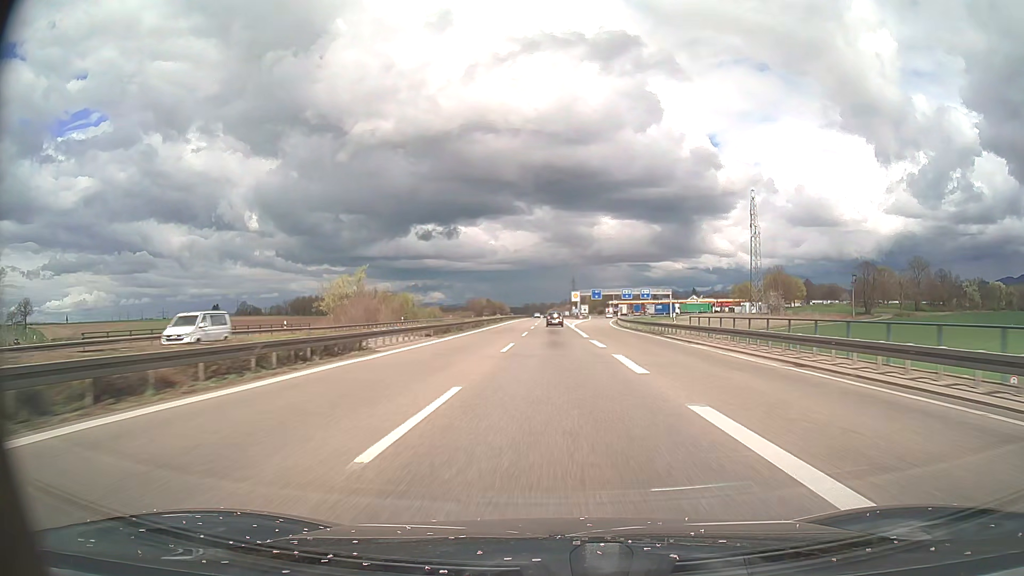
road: motorway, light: Day
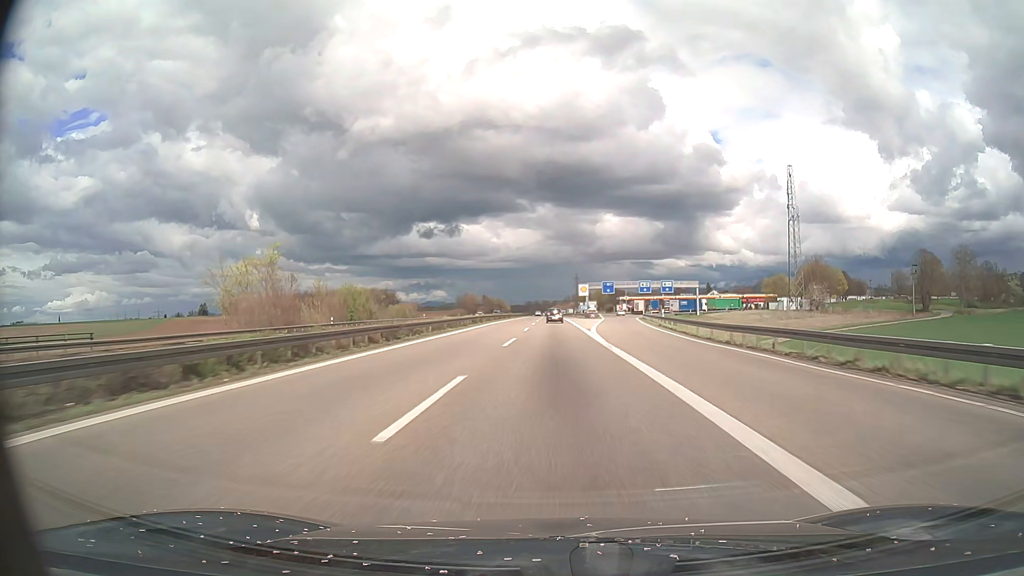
(0.0, +34.9) m; 0°
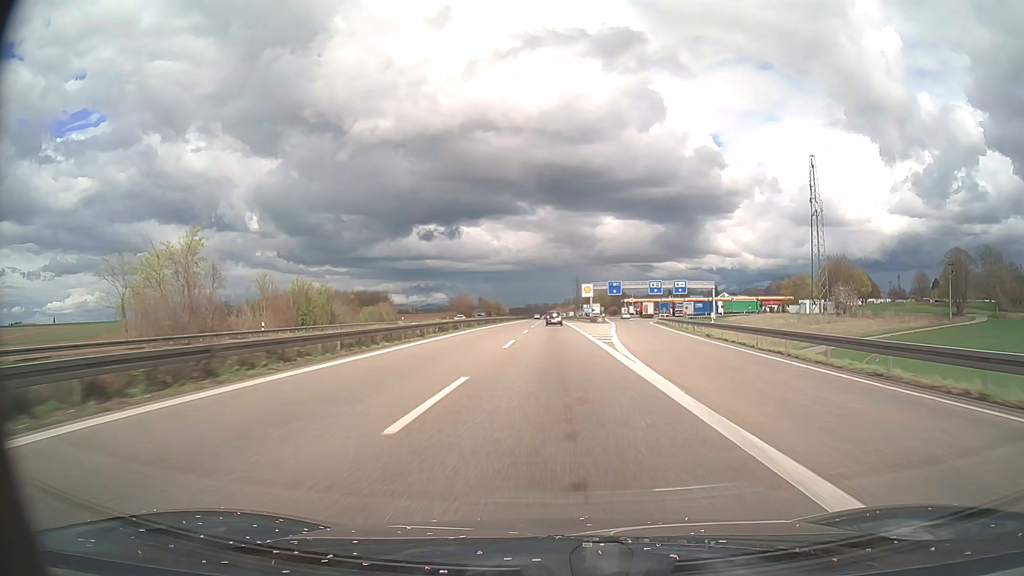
(0.0, +17.4) m; 0°
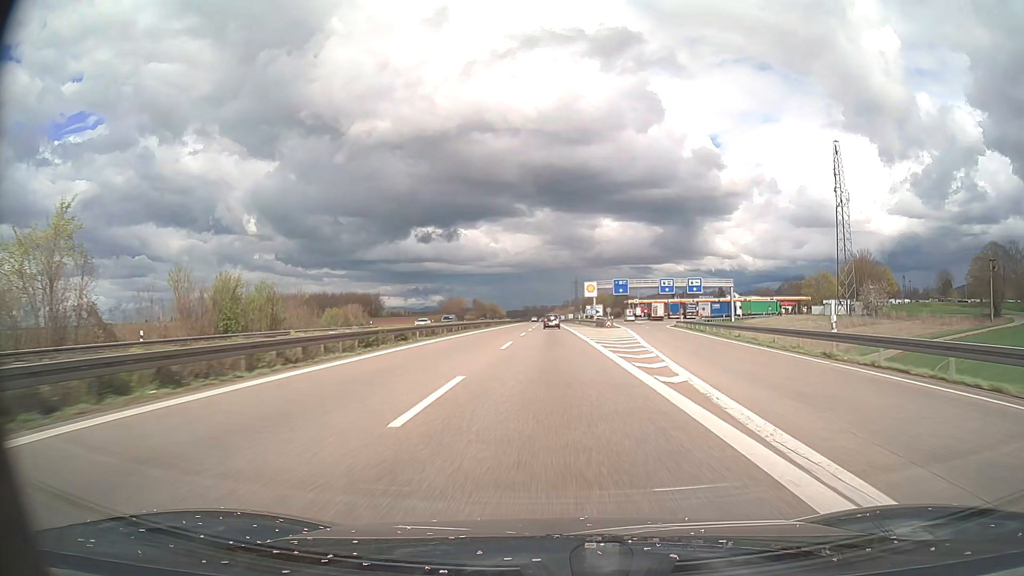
(0.0, +17.4) m; 0°
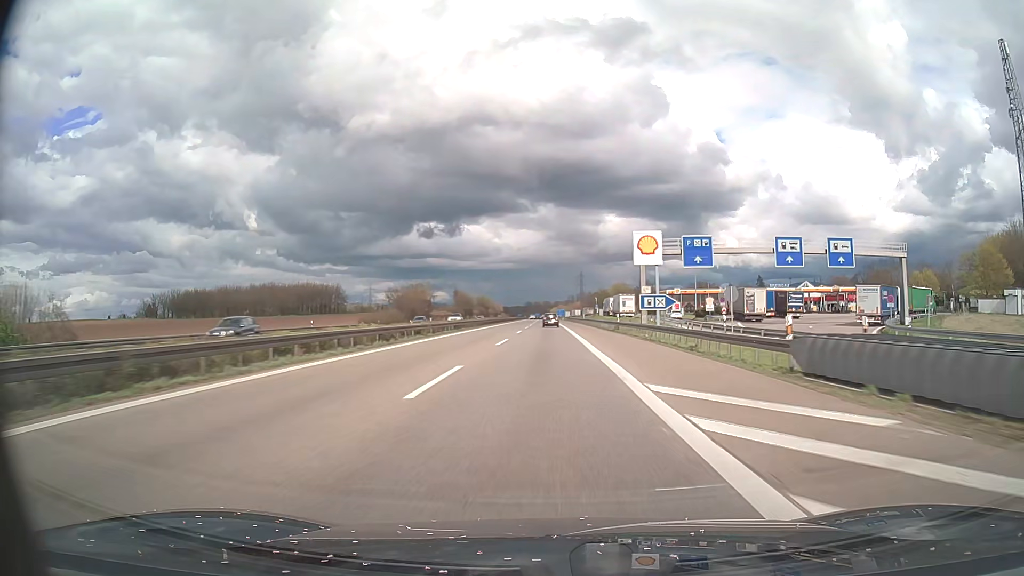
(-0.1, +69.6) m; 0°
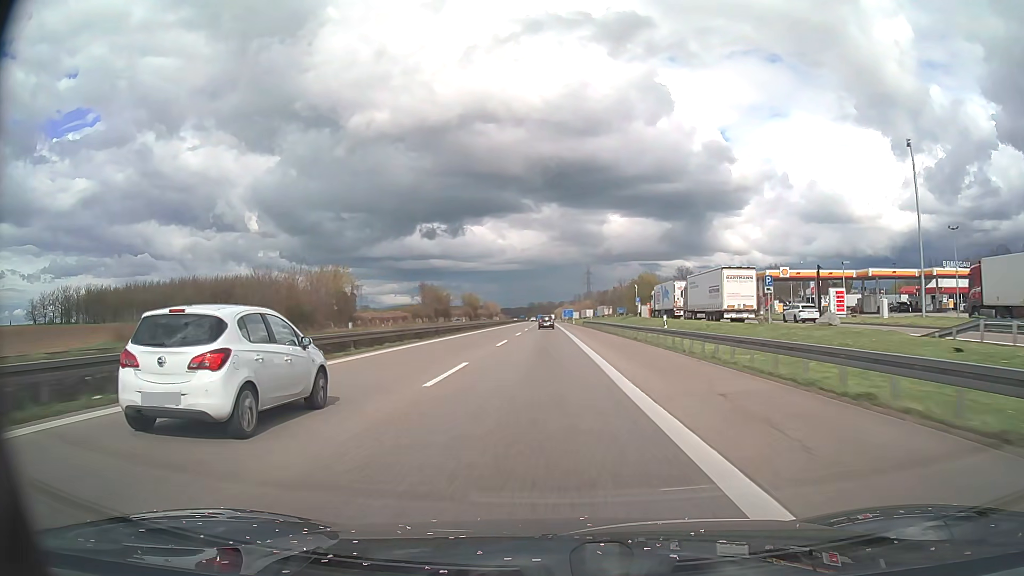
(-0.4, +69.7) m; 0°
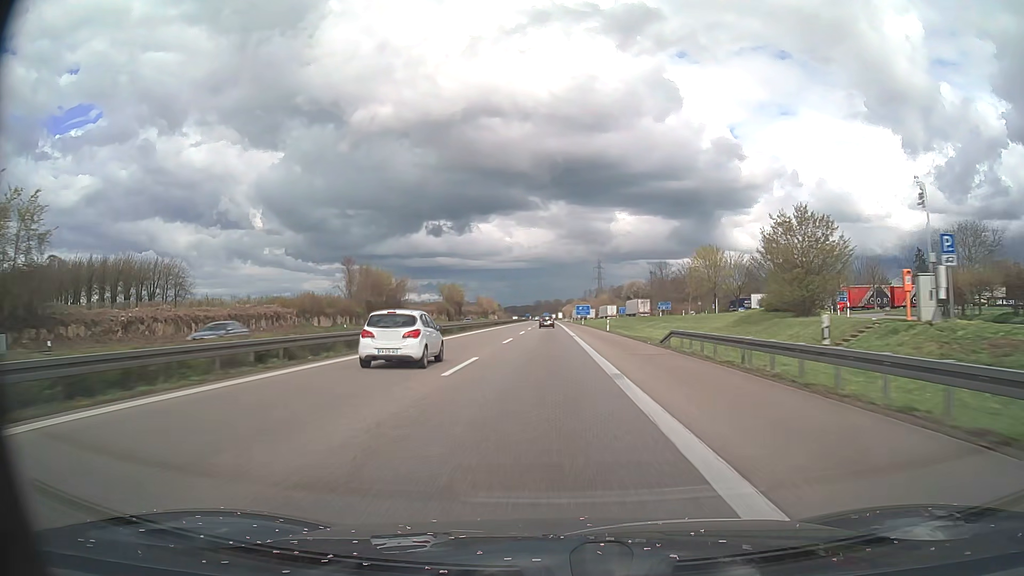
(-0.6, +69.8) m; -1°
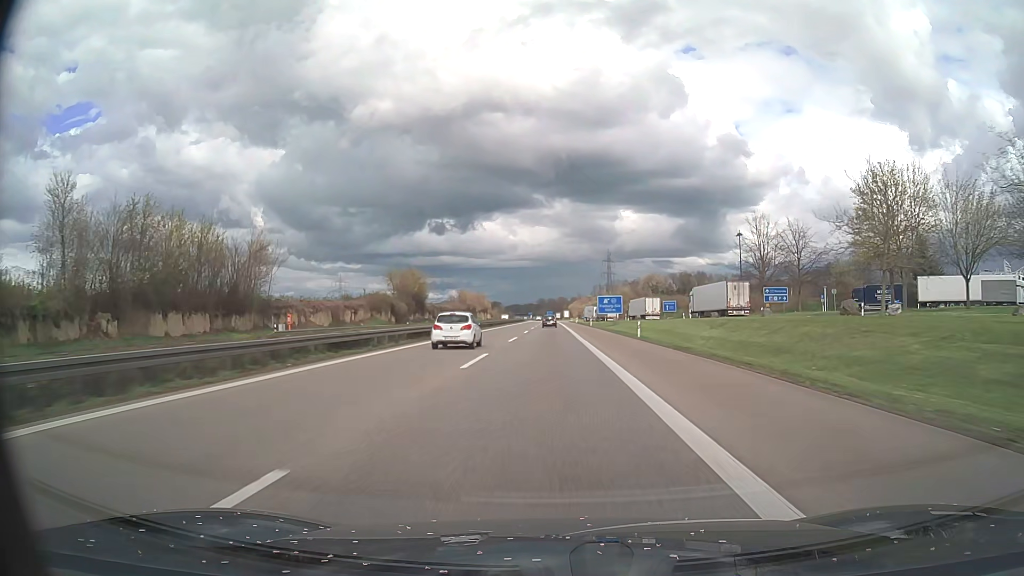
(-0.2, +69.9) m; 0°
(0, +10) (0, +20) (0, +30) (0, +40) (0, +50) (0, +60) (0, +70) (0, +80) (0, +90) (0, +100) m
